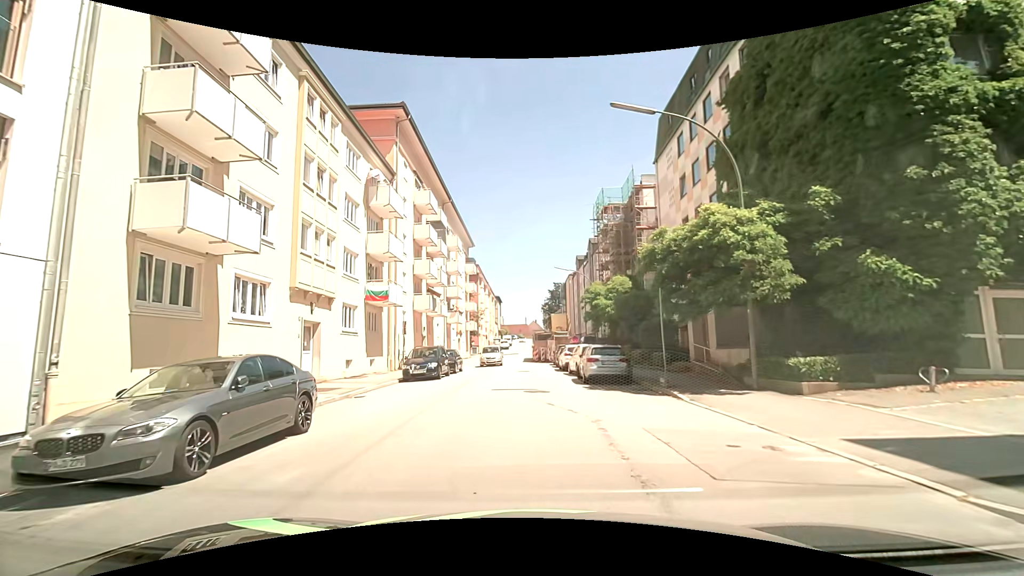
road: tertiary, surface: asphalt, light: Day
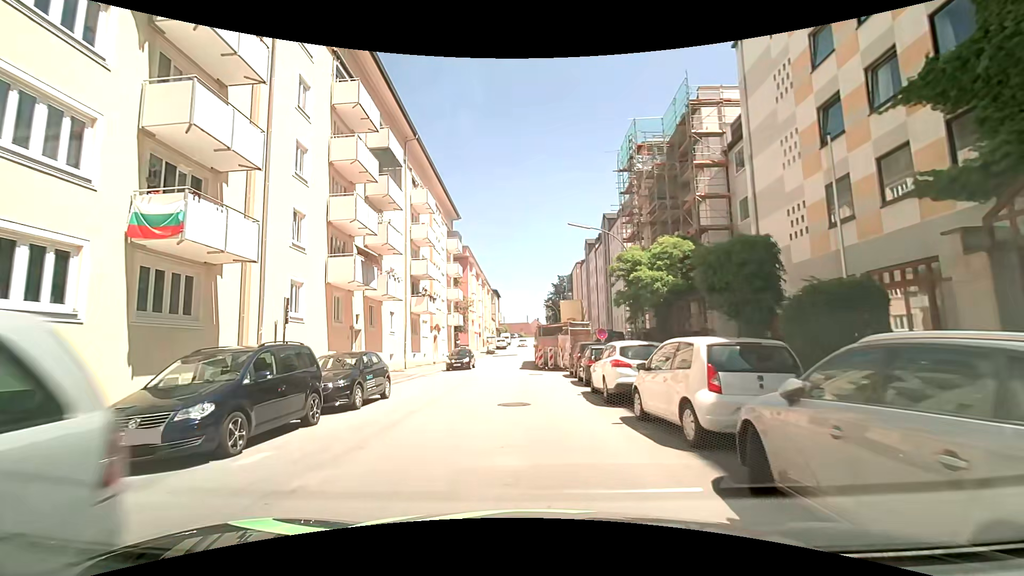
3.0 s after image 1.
(-0.1, +16.4) m; -1°
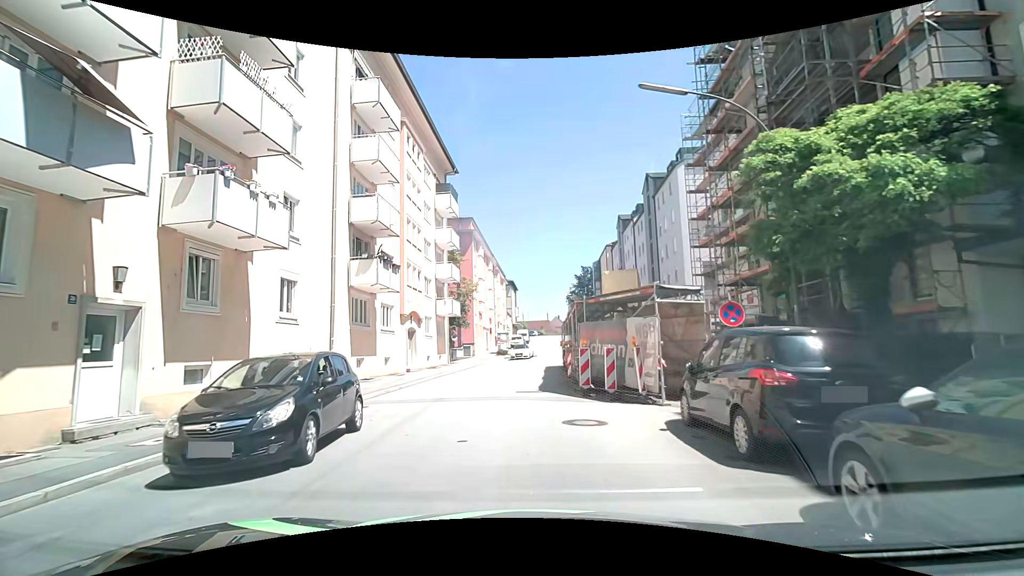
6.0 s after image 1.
(+0.1, +16.2) m; 0°
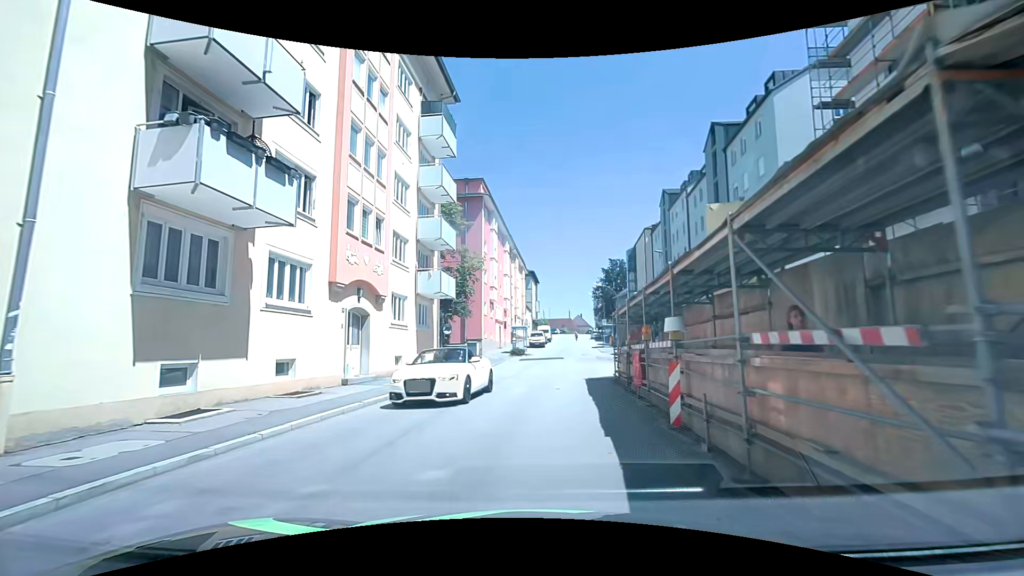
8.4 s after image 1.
(-0.4, +13.0) m; -2°
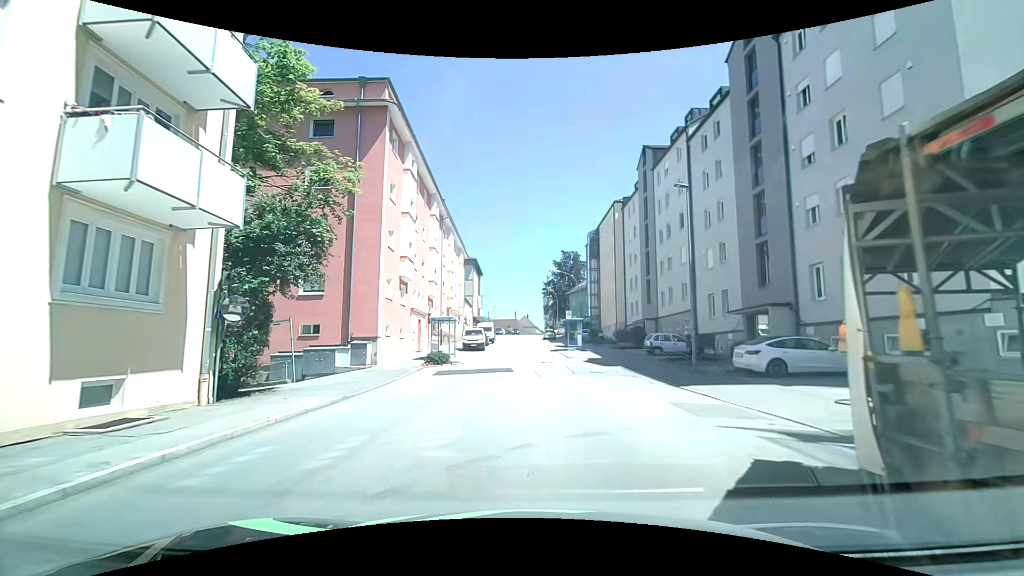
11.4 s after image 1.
(+0.3, +16.9) m; +5°
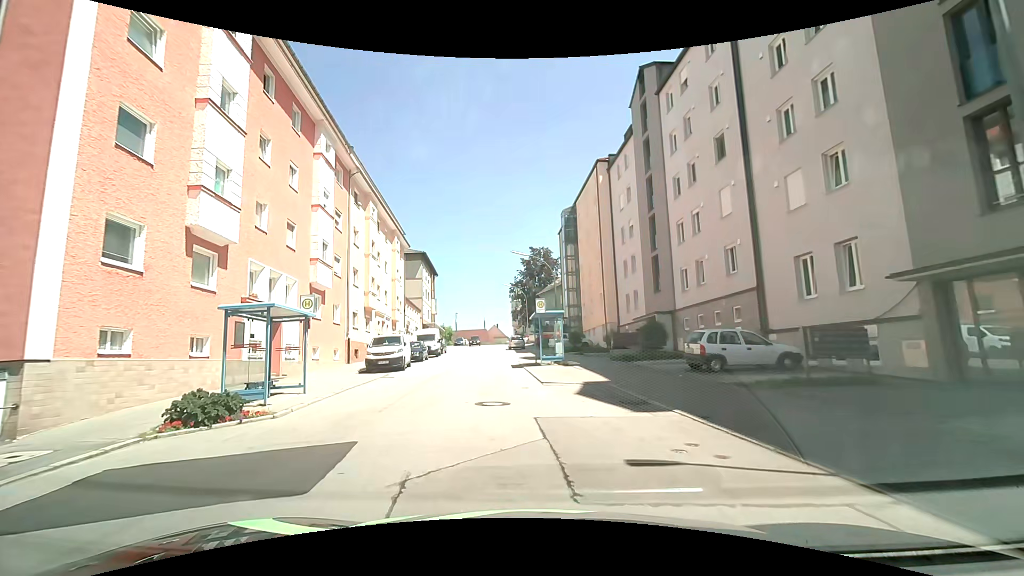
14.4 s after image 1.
(+1.1, +16.1) m; +3°
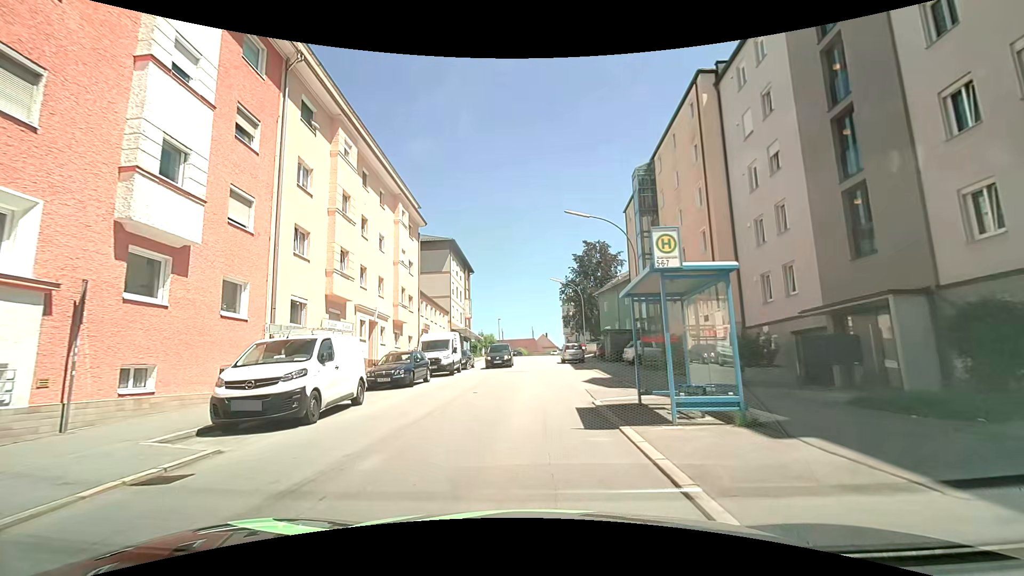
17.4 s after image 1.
(-0.7, +15.4) m; -6°
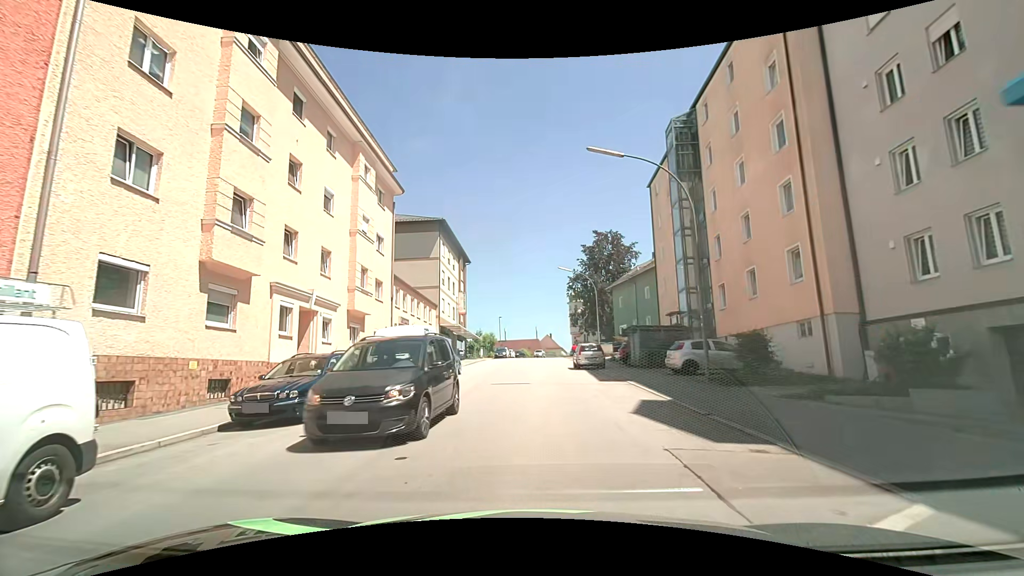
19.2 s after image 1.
(+0.1, +9.0) m; -2°
(0, +10) (+1, +20) (+1, +30) (+2, +40) (+3, +50) (+4, +60) (+4, +70) (+5, +80) (+6, +90) (+9, +99) m
